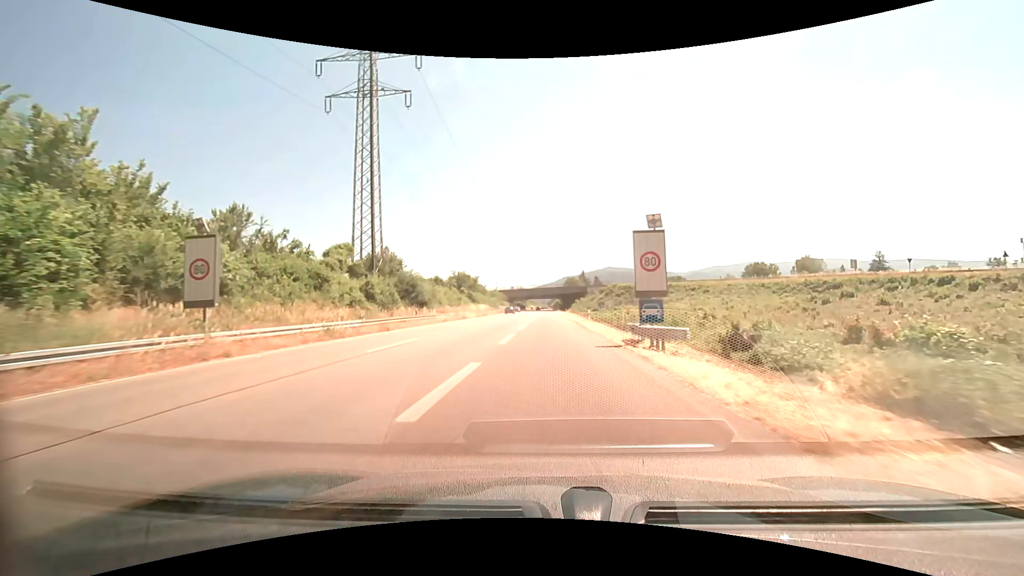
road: trunk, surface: asphalt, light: Day
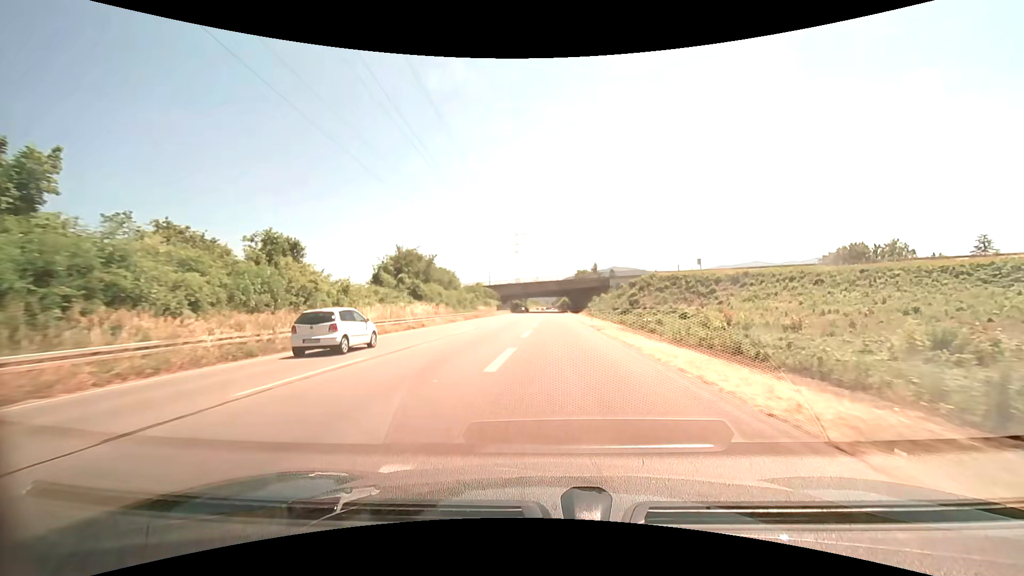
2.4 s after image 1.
(0.0, +43.9) m; 0°
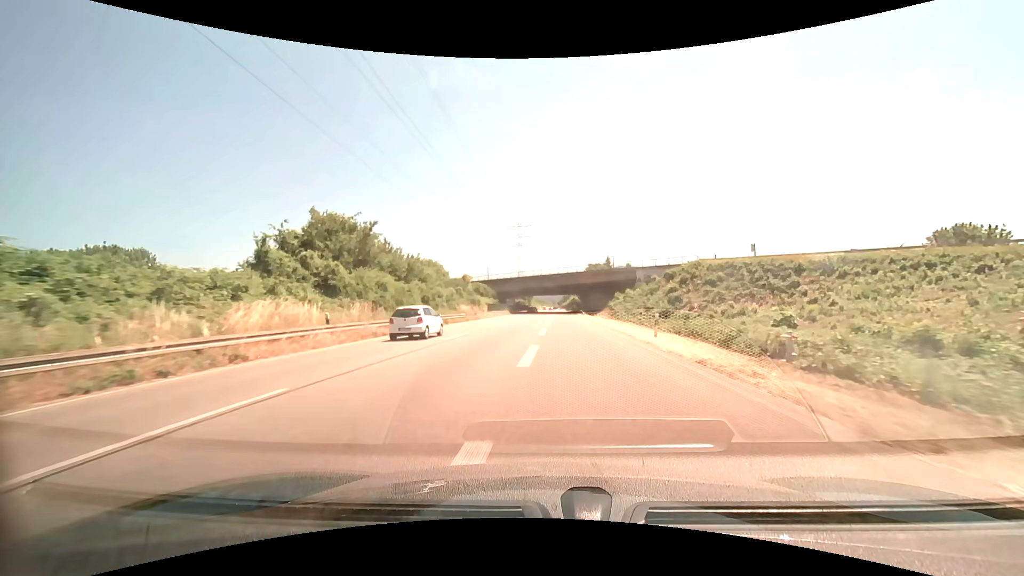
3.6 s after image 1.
(-0.2, +23.5) m; -1°
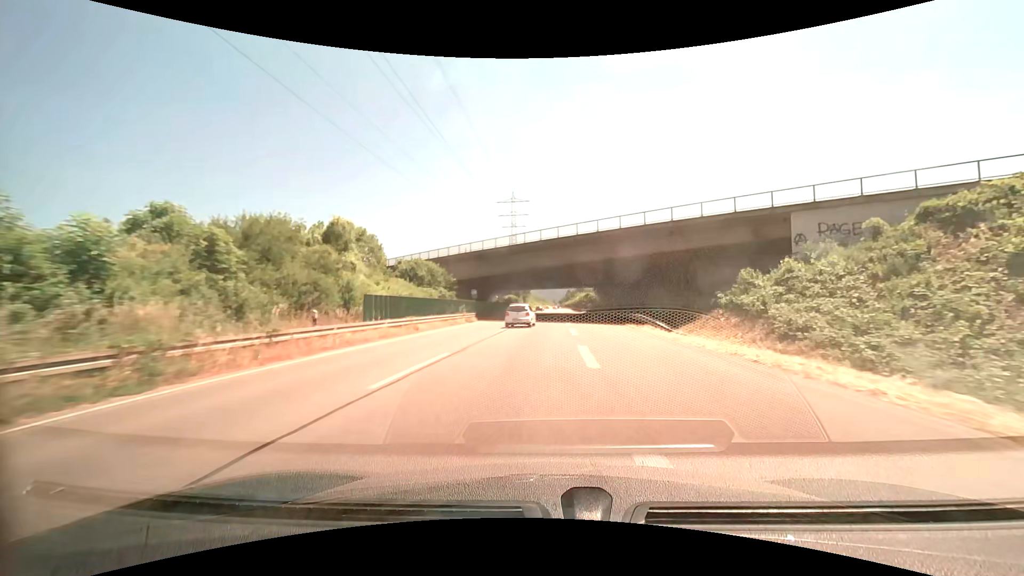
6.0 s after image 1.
(-0.3, +48.6) m; 0°
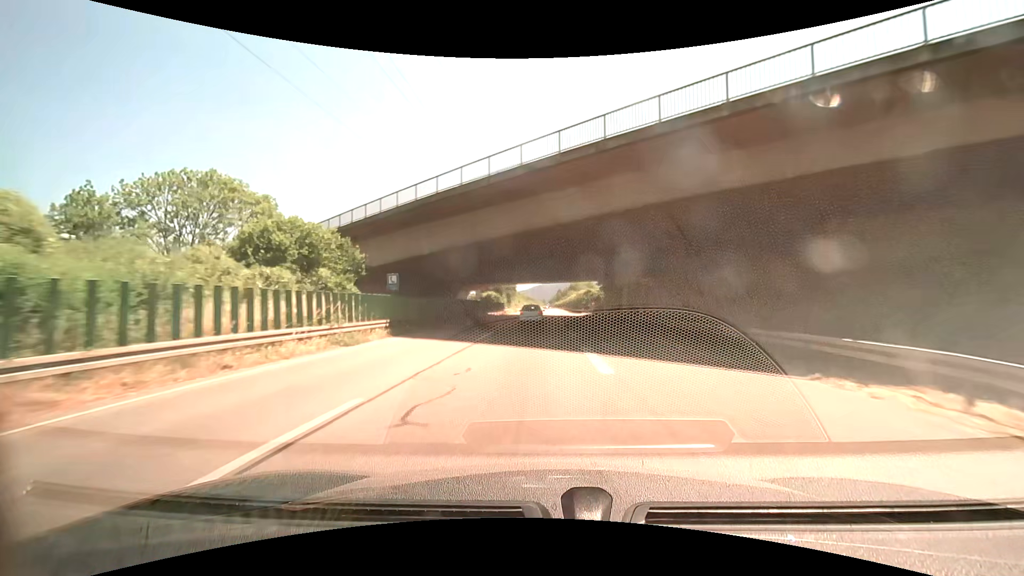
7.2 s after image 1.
(+0.3, +24.8) m; +1°
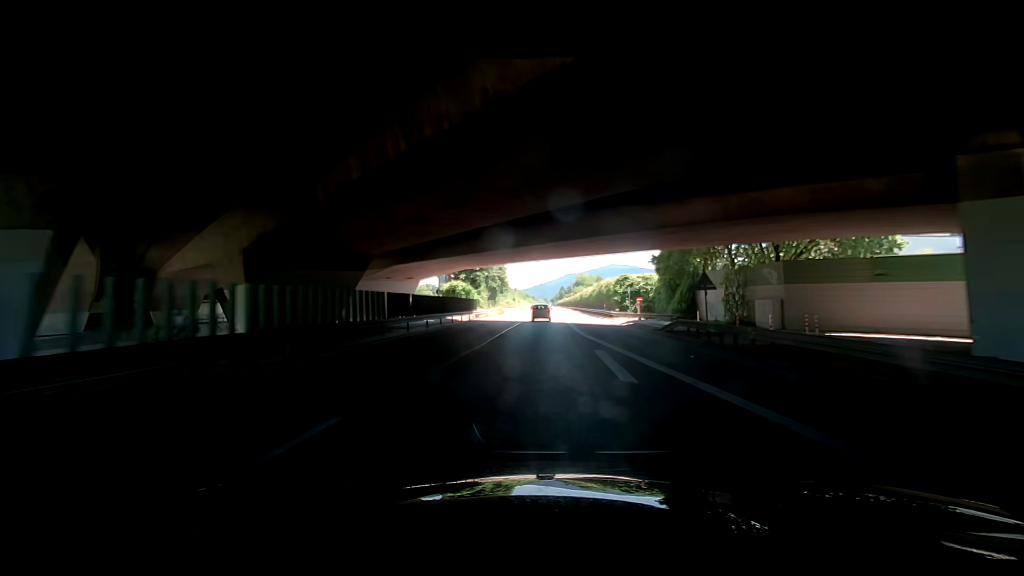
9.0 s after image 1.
(-0.2, +37.3) m; -1°
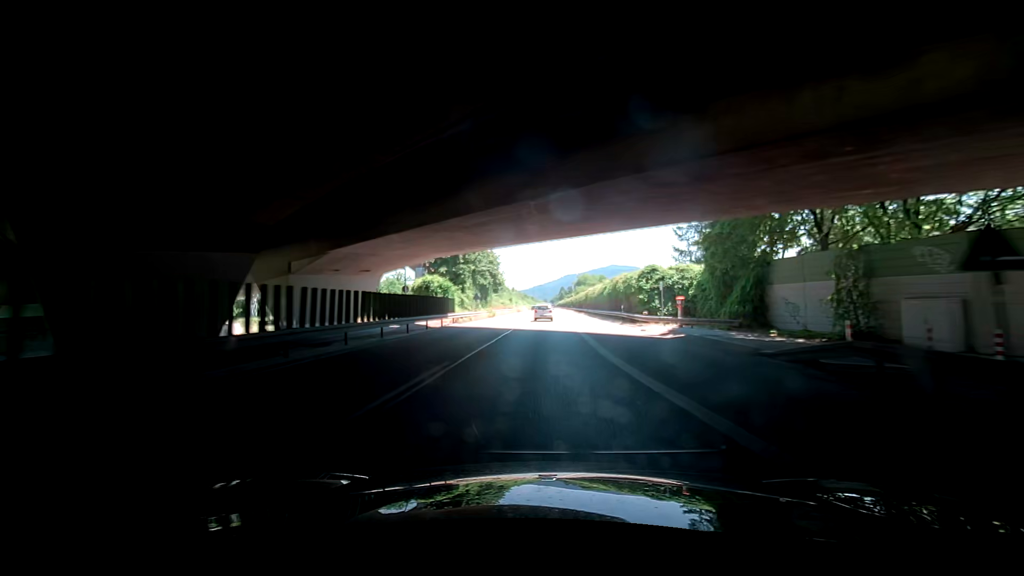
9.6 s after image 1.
(+0.2, +12.4) m; +1°
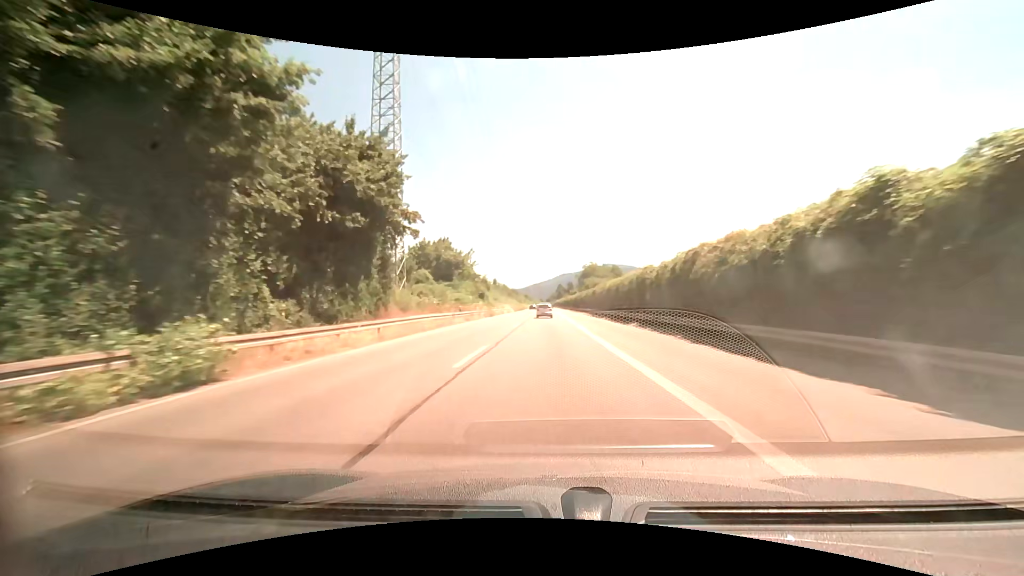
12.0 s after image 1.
(-1.3, +49.4) m; 0°
(0, +10) (0, +20) (0, +30) (0, +40) (0, +50) (0, +60) (+1, +70) (+1, +80) (+1, +90) (+1, +100) m
